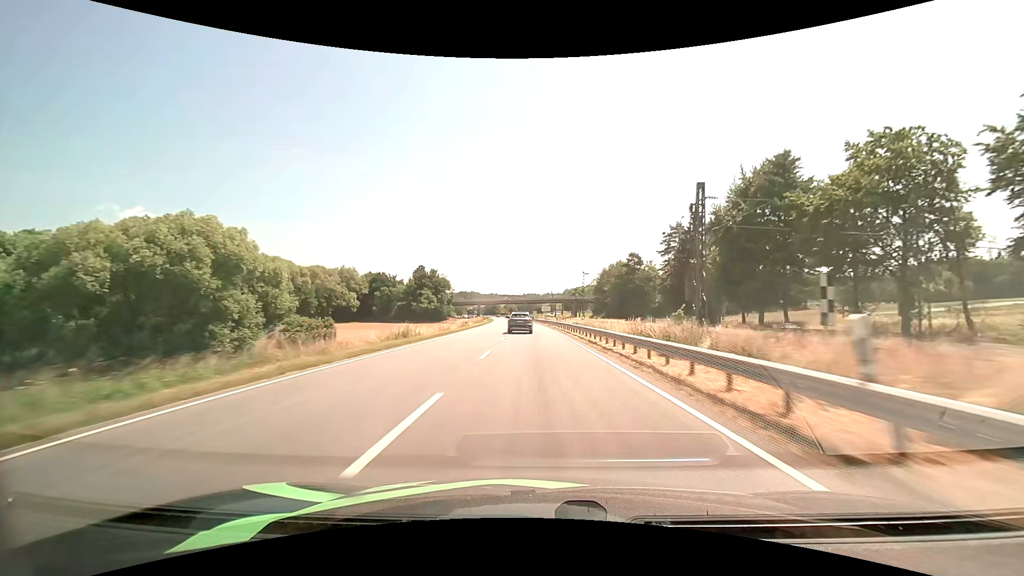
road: primary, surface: asphalt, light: Day
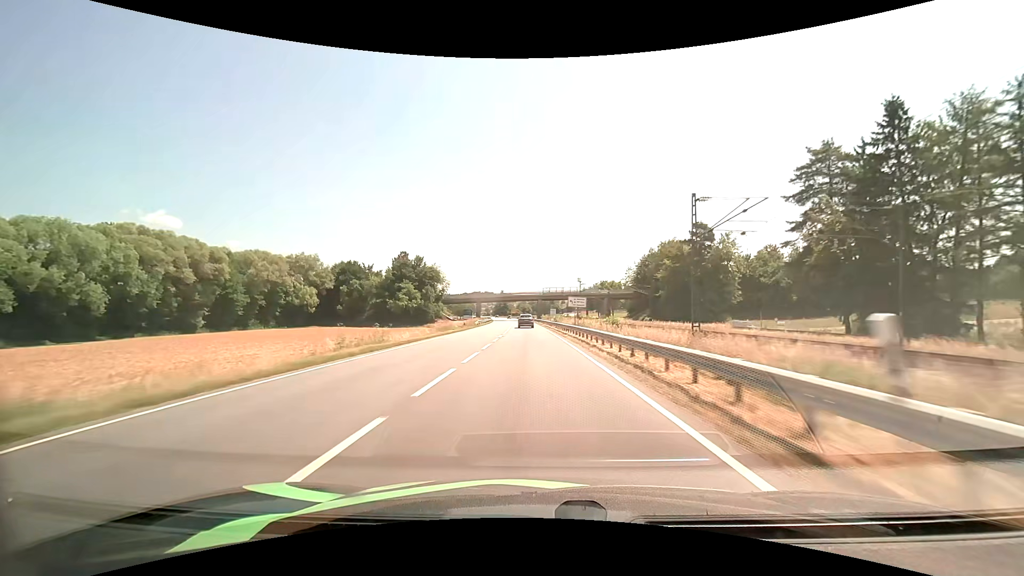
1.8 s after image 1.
(-0.7, +49.1) m; -2°
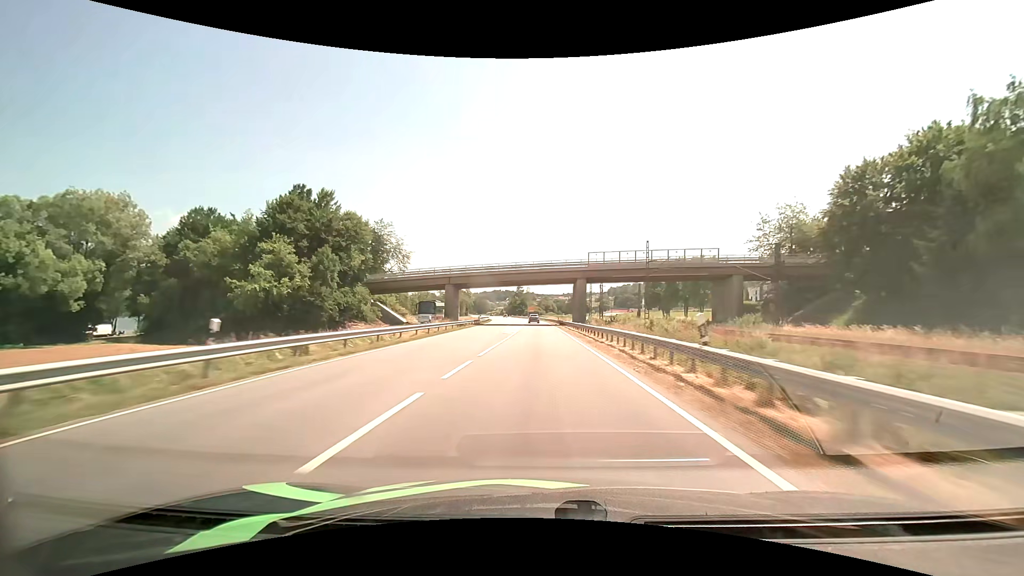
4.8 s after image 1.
(-2.3, +82.3) m; -3°
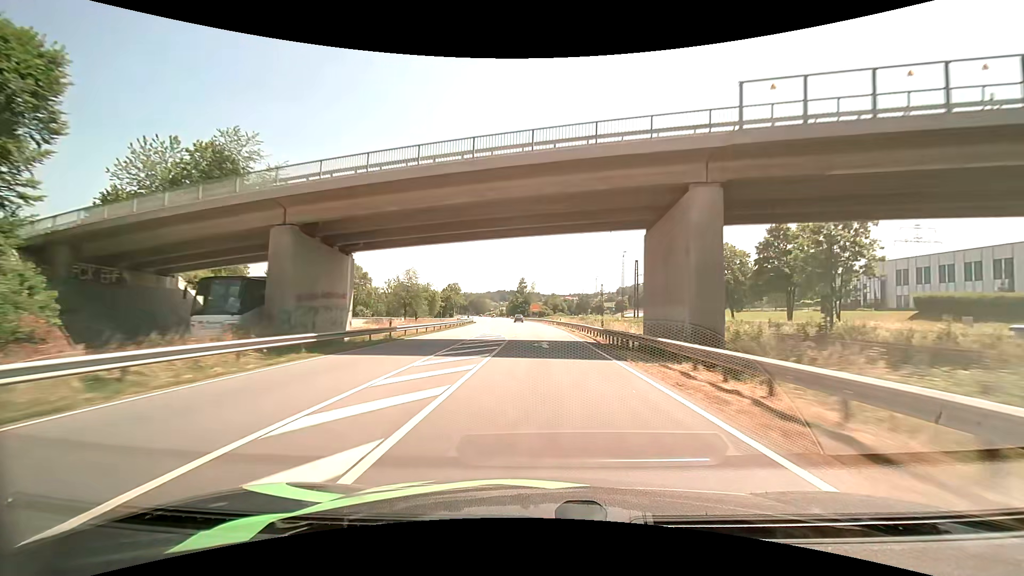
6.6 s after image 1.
(-0.3, +49.1) m; -1°
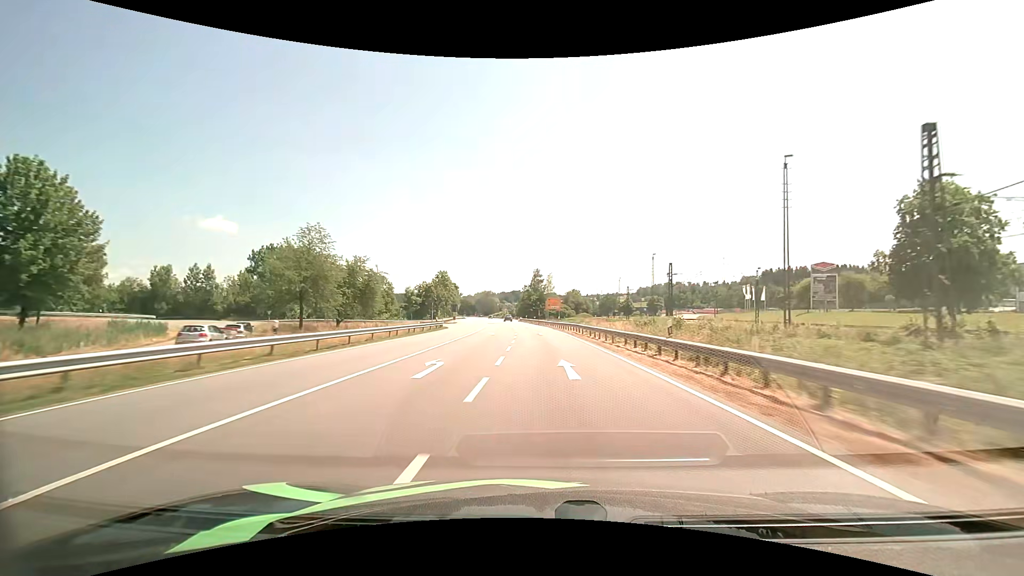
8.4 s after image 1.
(-0.8, +48.7) m; -2°
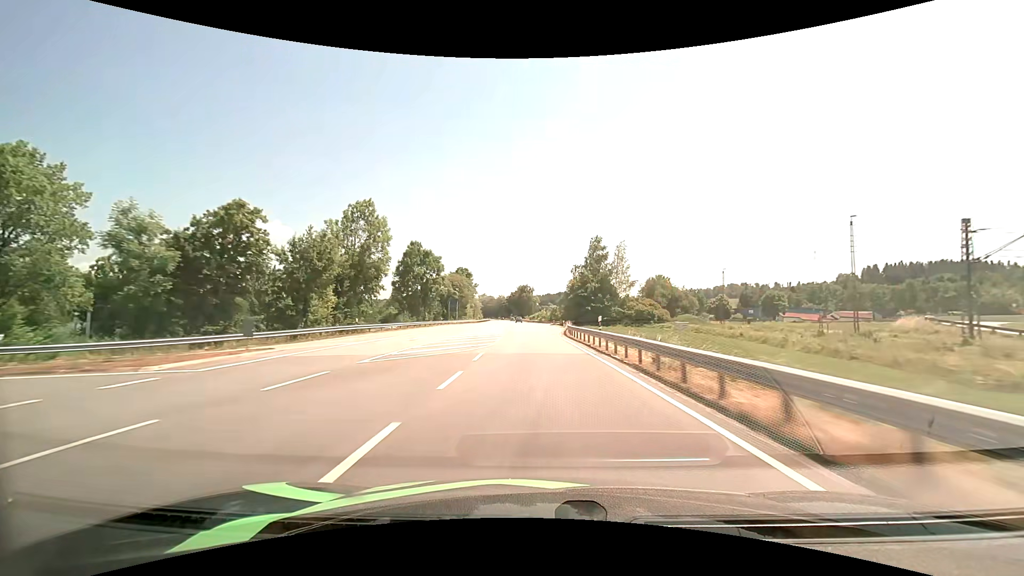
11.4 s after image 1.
(-3.1, +81.7) m; -5°
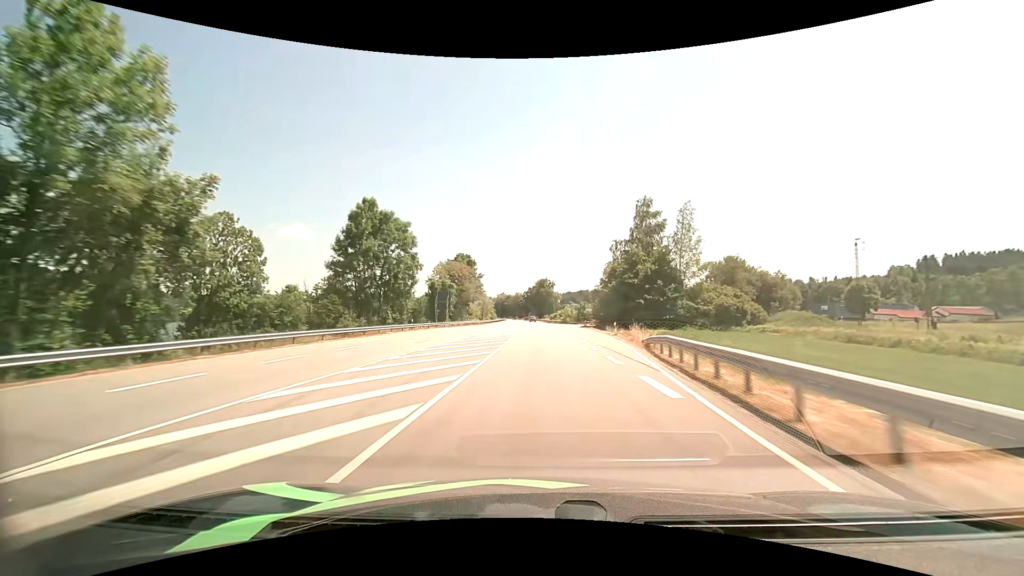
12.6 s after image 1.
(-0.7, +33.2) m; -2°
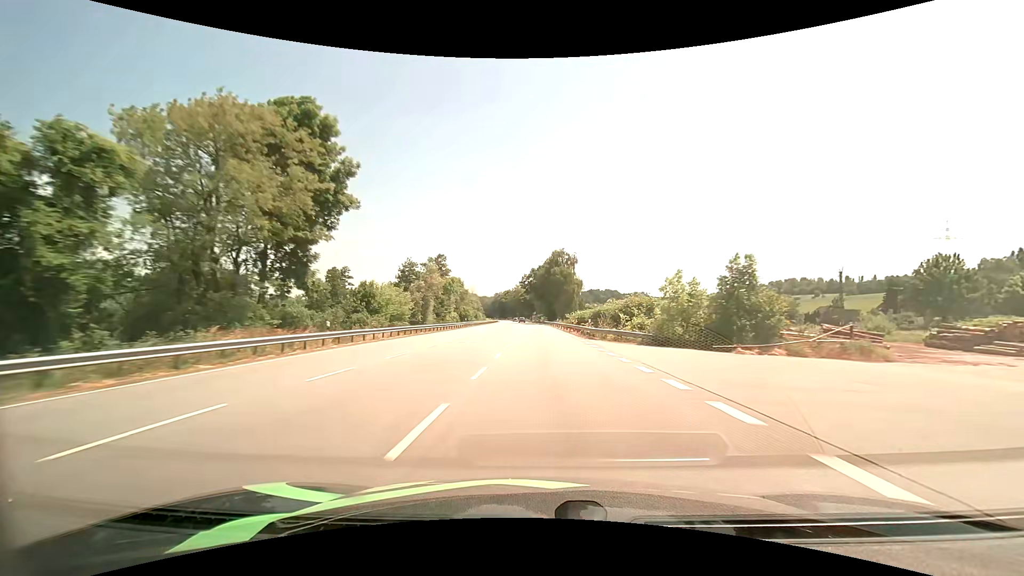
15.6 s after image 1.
(-1.0, +84.4) m; -1°
(0, +10) (0, +20) (0, +30) (0, +40) (0, +50) (-1, +60) (-1, +70) (-1, +80) (-2, +90) (-2, +100) m
